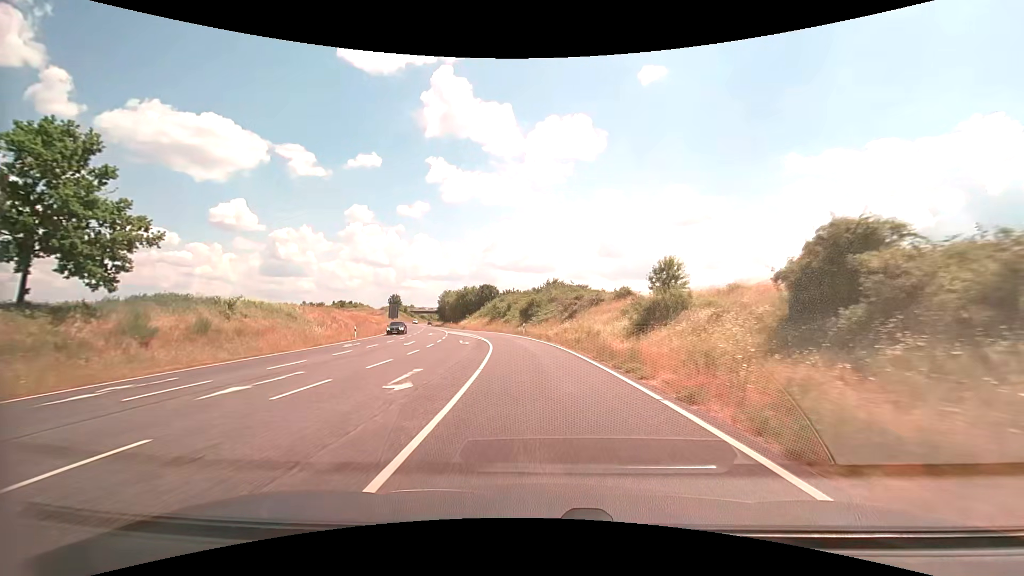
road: secondary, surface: asphalt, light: Day
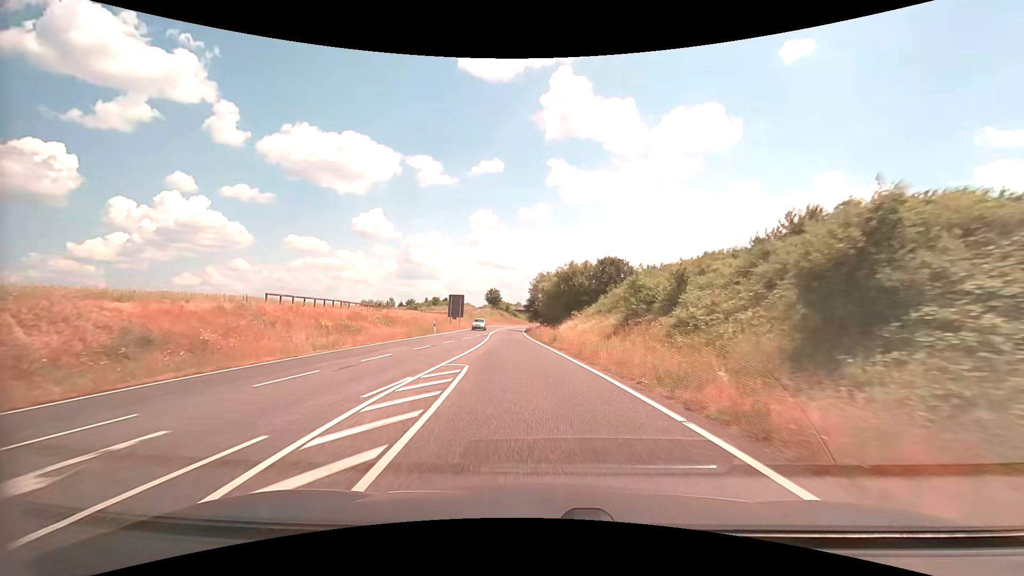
(-5.4, +49.5) m; -14°
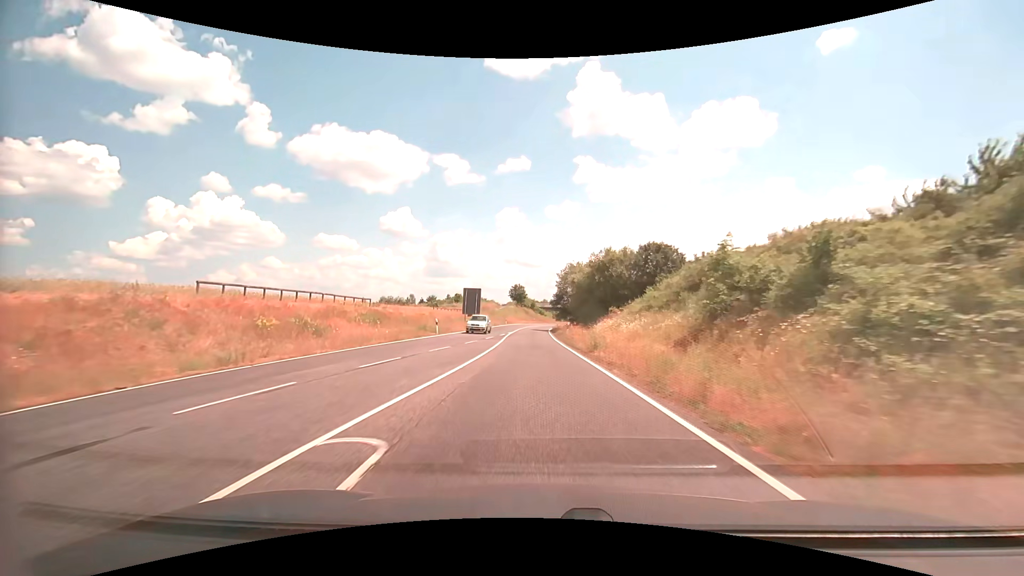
(-0.3, +10.2) m; -3°
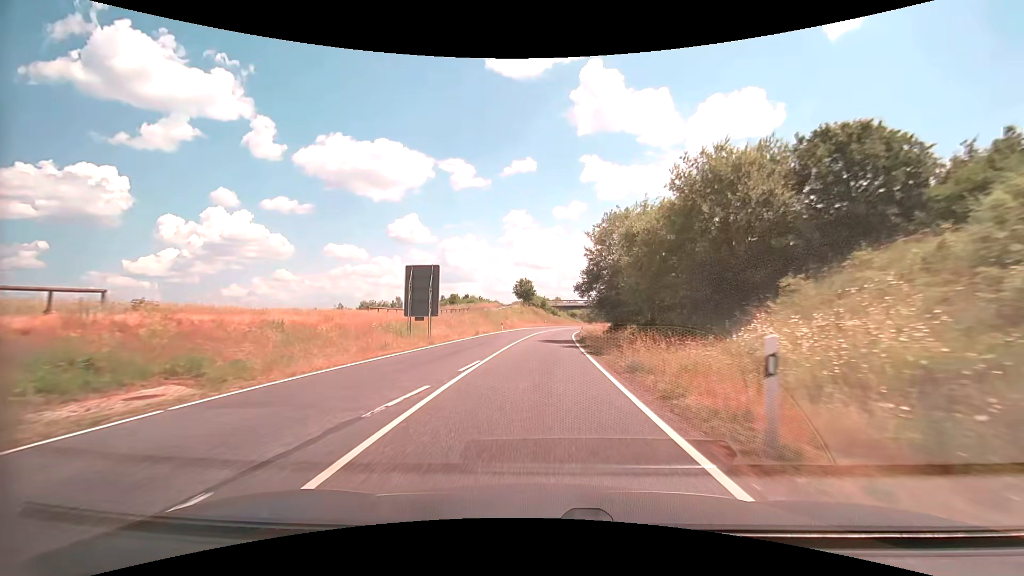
(-0.4, +30.9) m; -1°
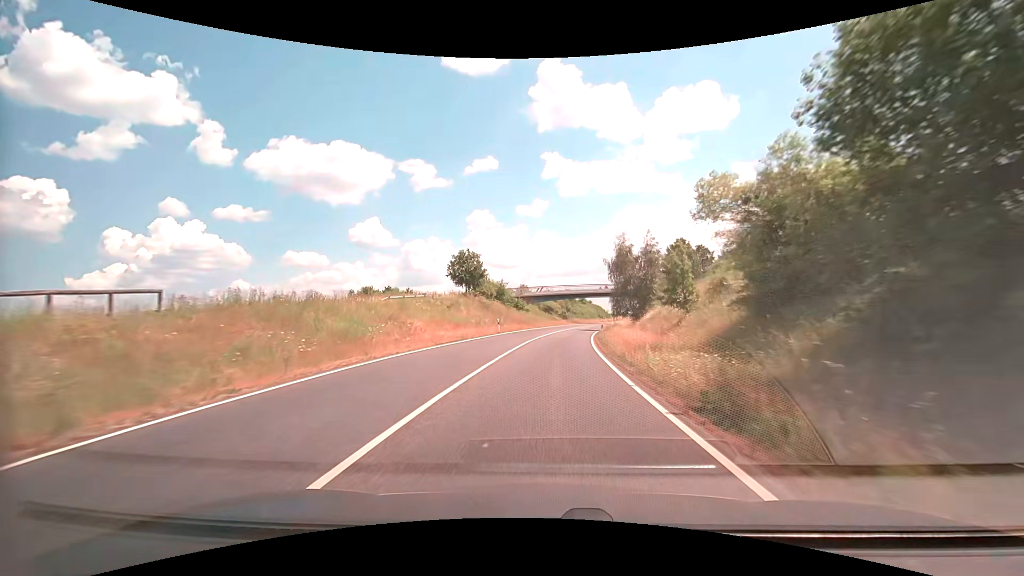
(+1.3, +53.1) m; +3°
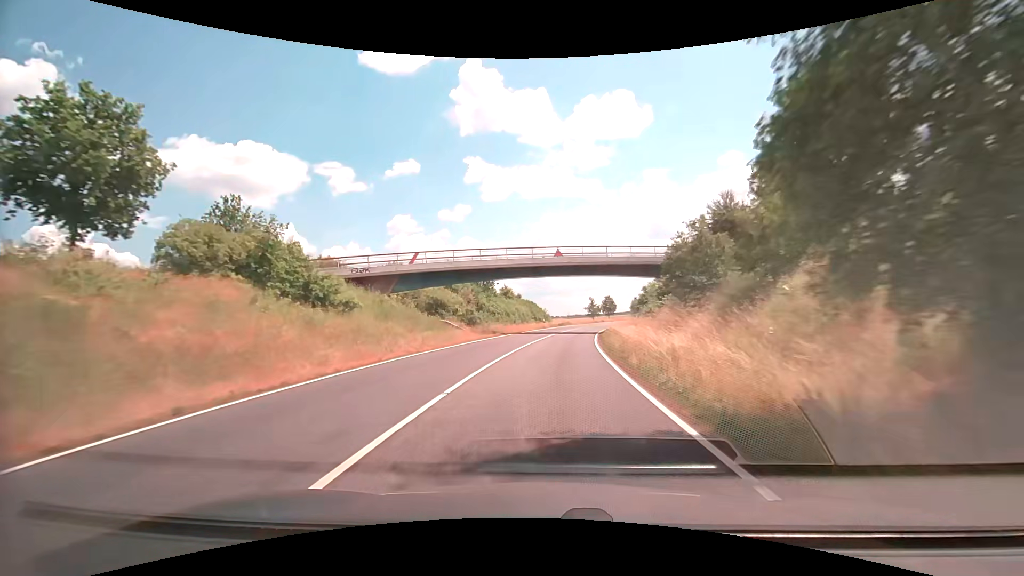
(+4.0, +55.0) m; +9°
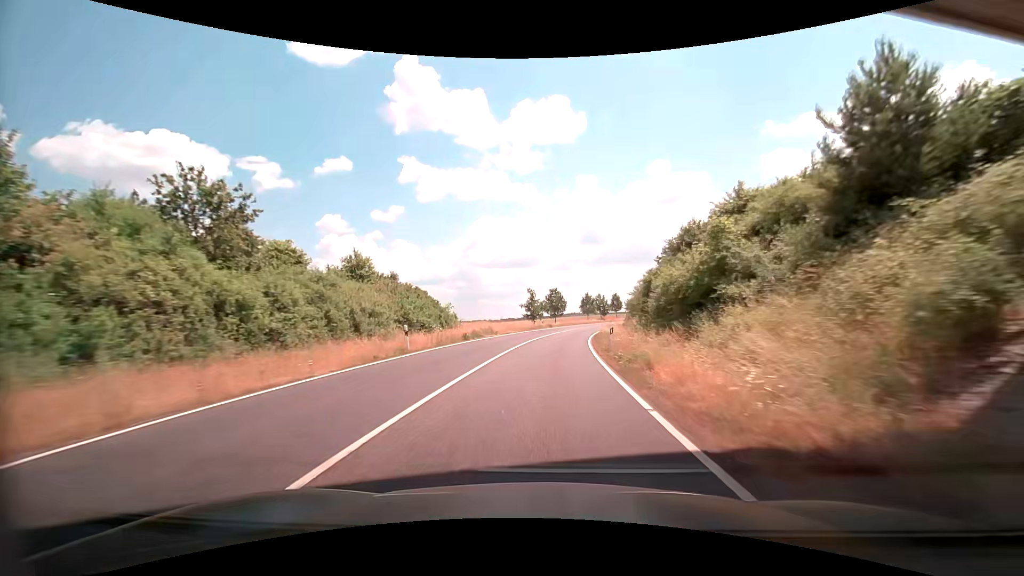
(+3.2, +45.4) m; +8°
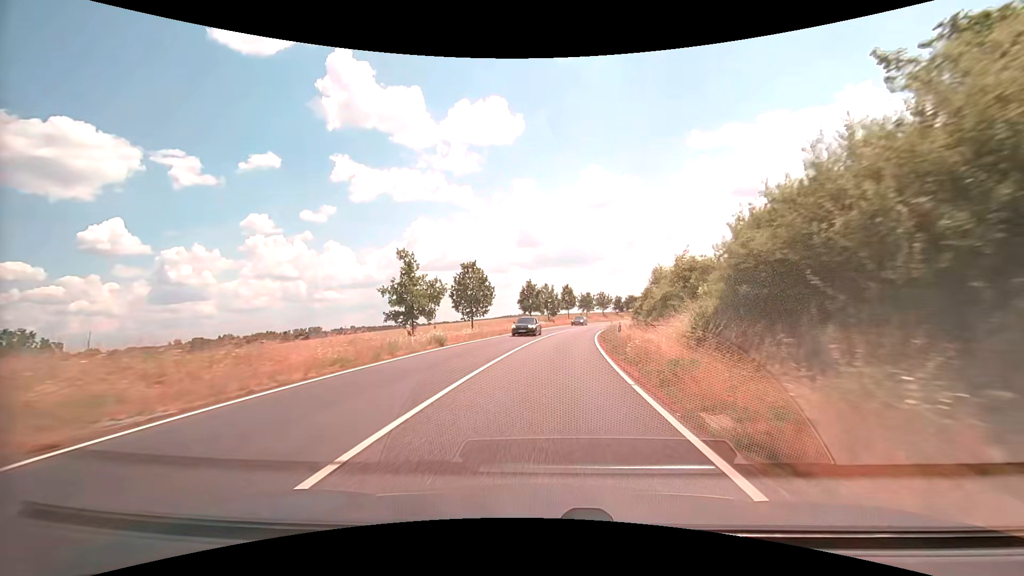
(+2.7, +45.7) m; +7°
(0, +10) (+1, +20) (+1, +30) (+3, +40) (+4, +50) (+5, +60) (+7, +70) (+9, +79) (+12, +89) (+15, +99) m
